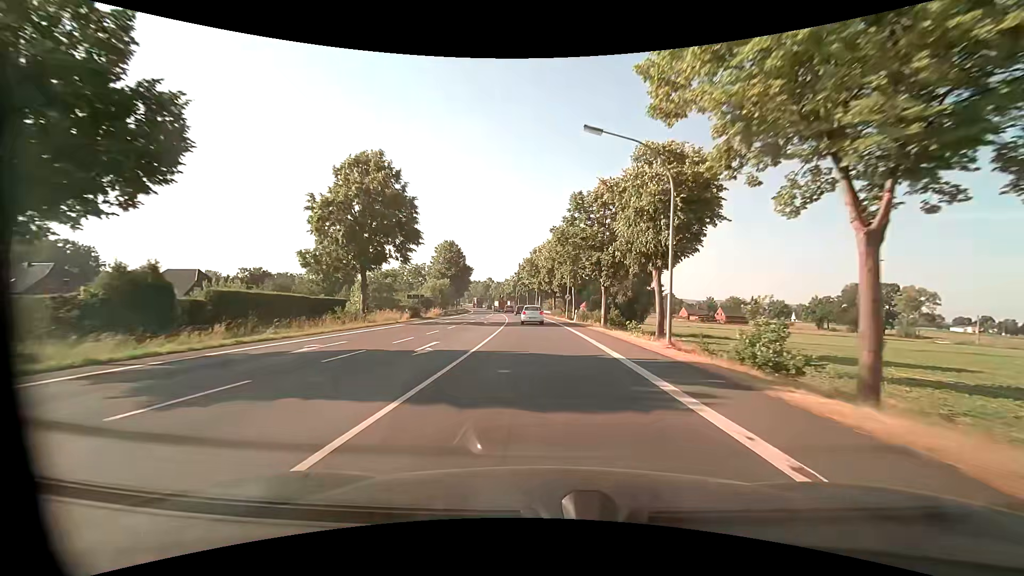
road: primary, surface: asphalt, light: Day
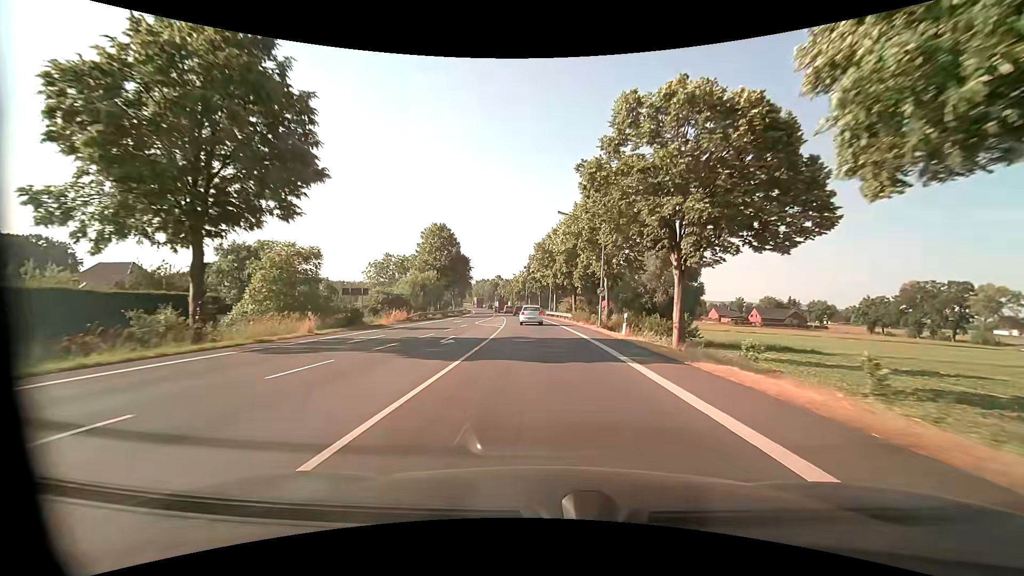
(-0.3, +21.1) m; -2°
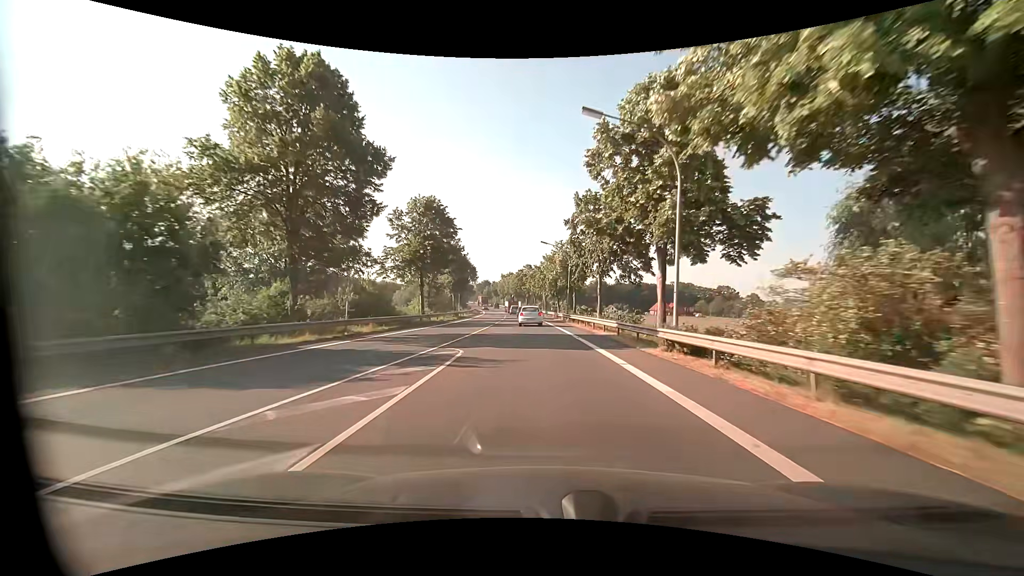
(-2.2, +53.0) m; -5°
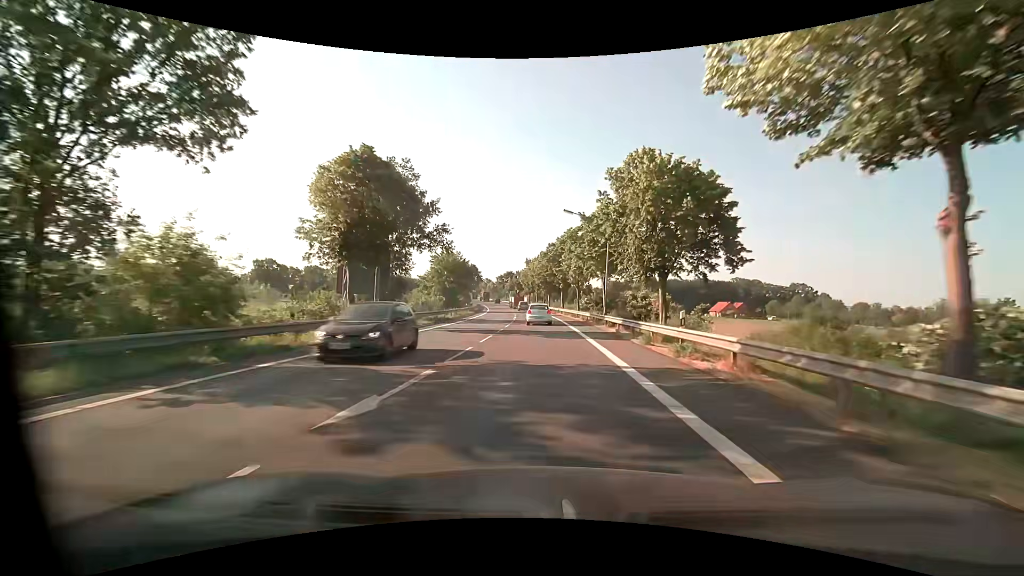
(-1.8, +52.7) m; -3°
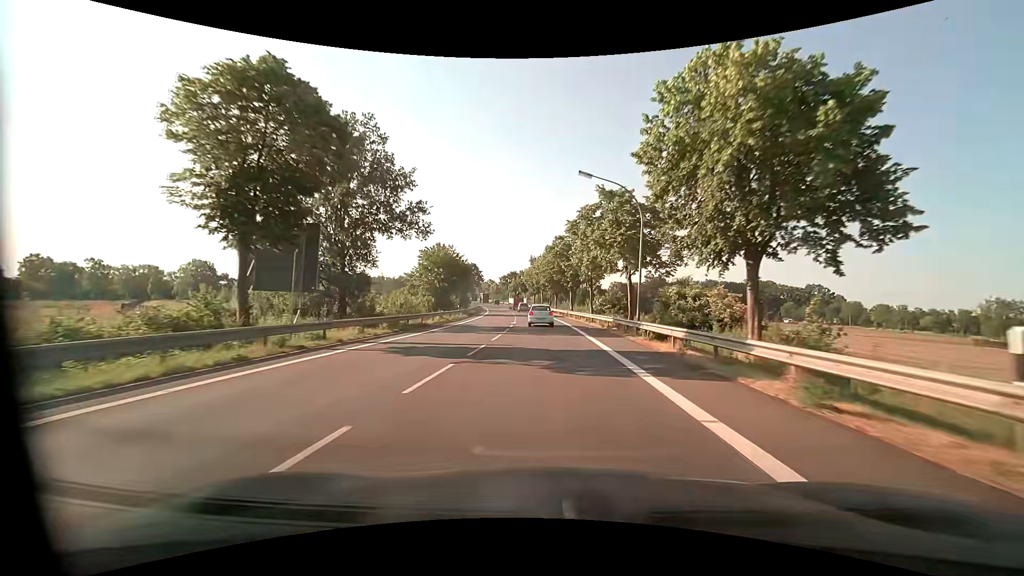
(-0.1, +10.3) m; -1°
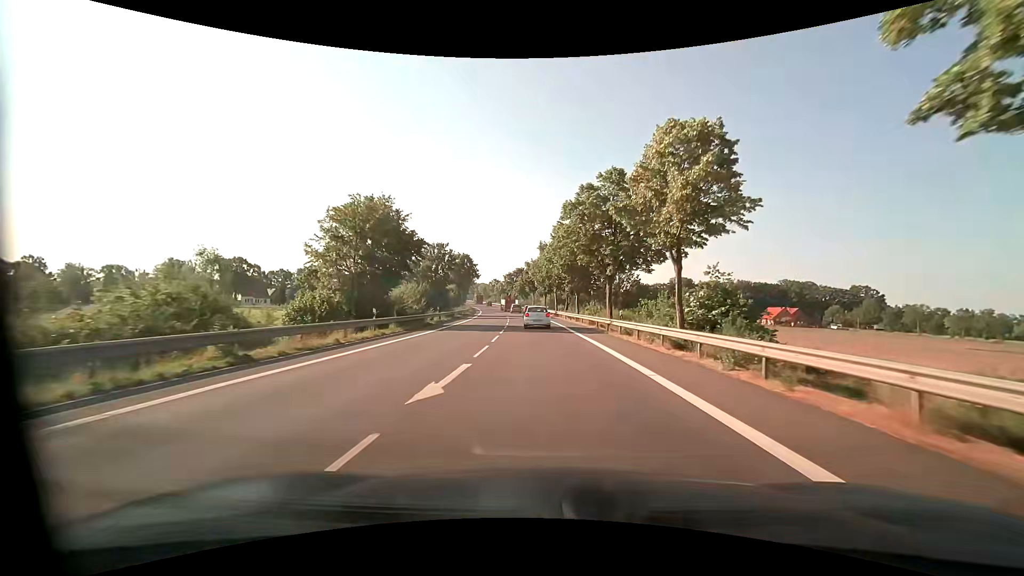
(-0.1, +30.2) m; -1°
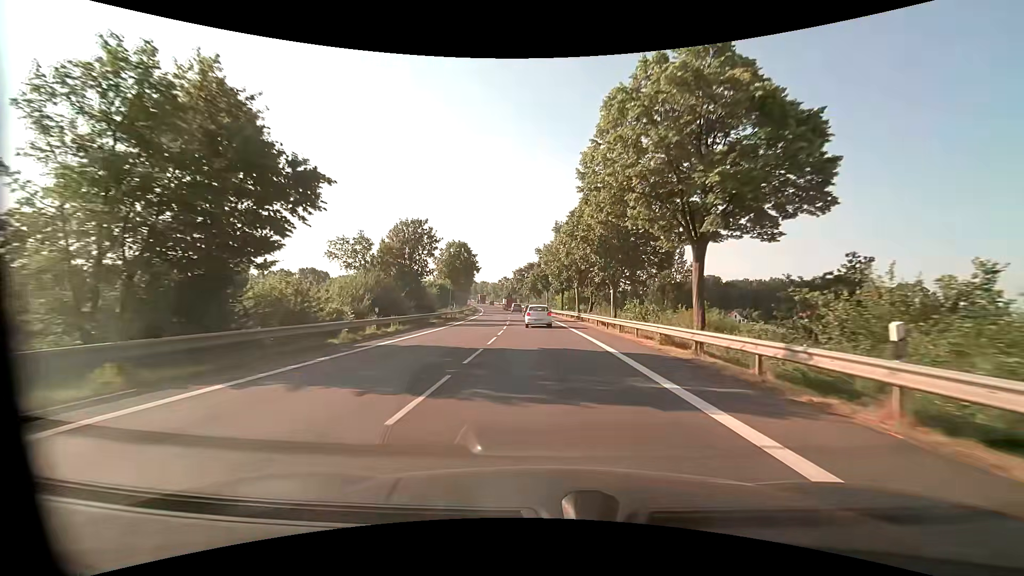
(-0.2, +19.8) m; -2°
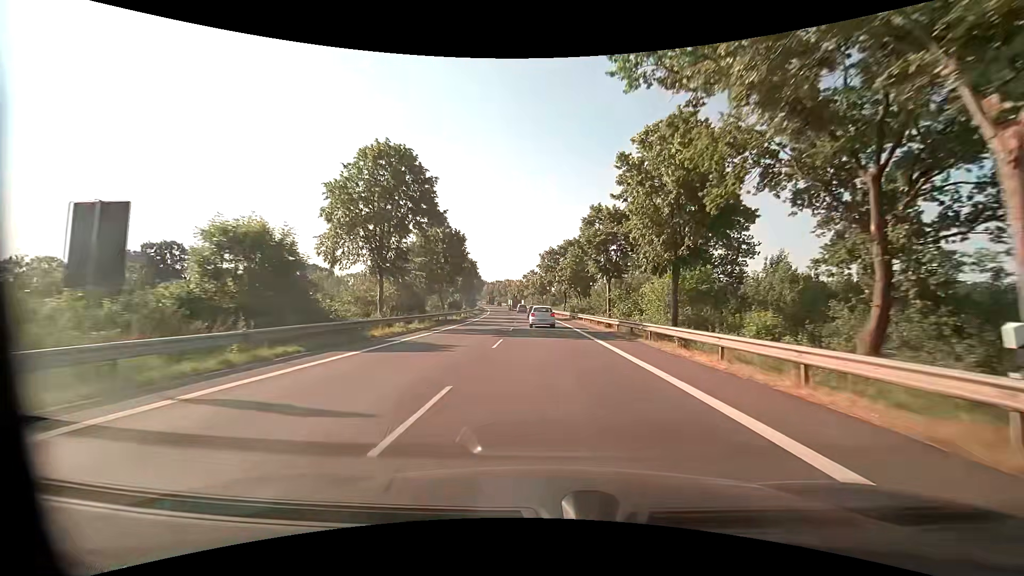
(-1.8, +49.3) m; -4°
(0, +10) (0, +20) (0, +30) (-1, +40) (-1, +50) (-2, +60) (-2, +70) (-3, +80) (-4, +90) (-5, +100) m
